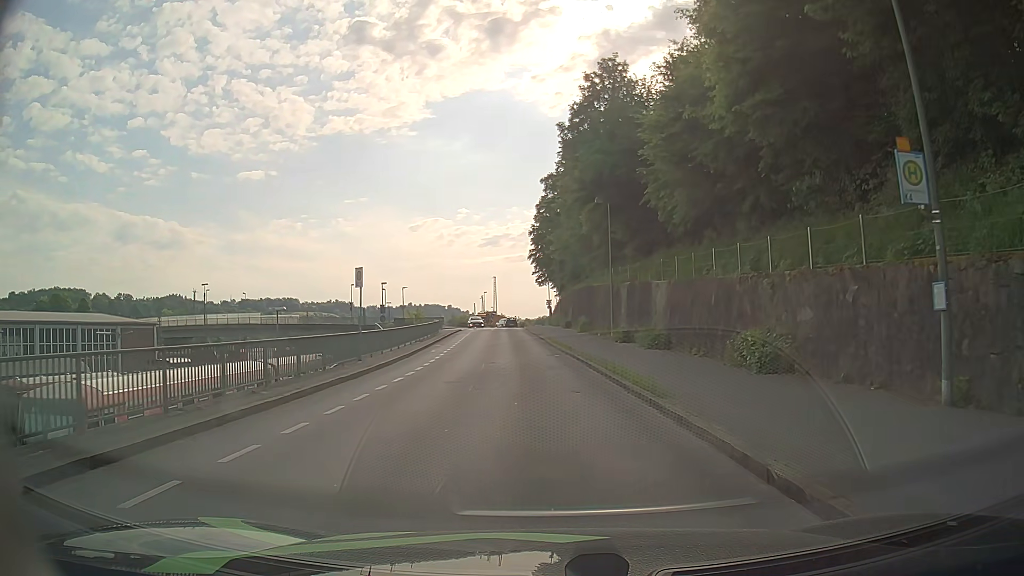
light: Day
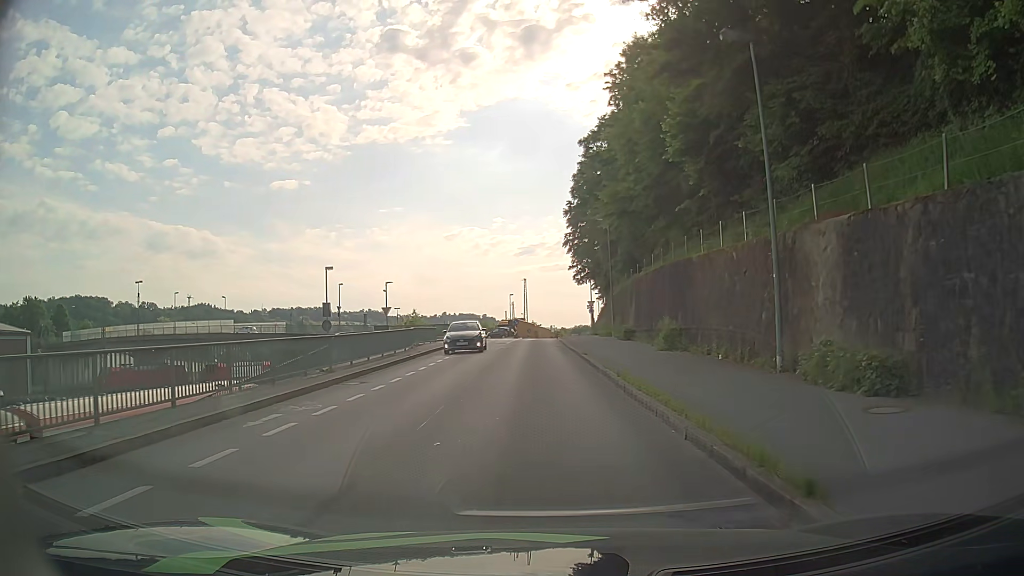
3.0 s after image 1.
(-0.2, +22.8) m; -2°
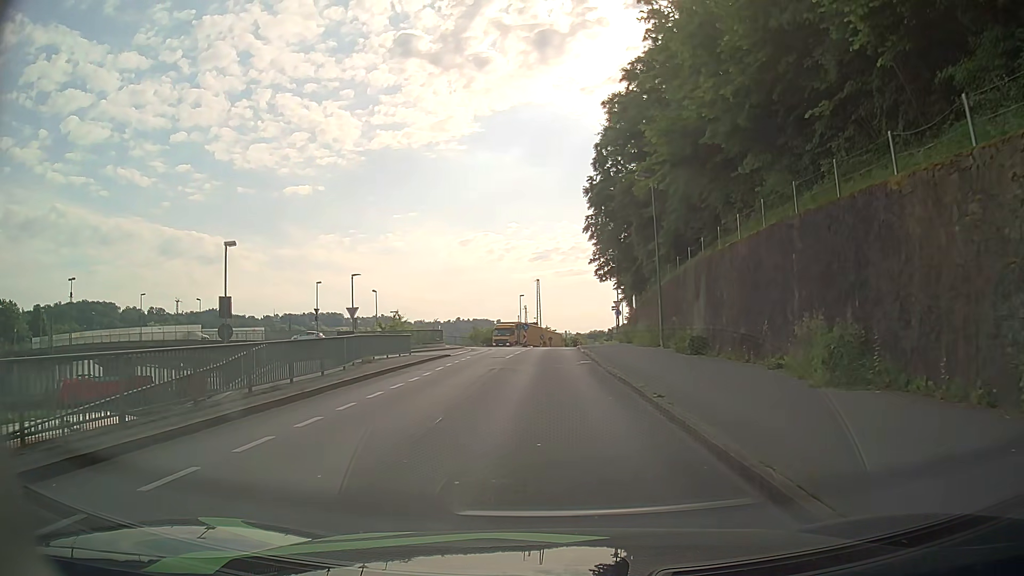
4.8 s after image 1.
(-0.2, +13.4) m; -2°
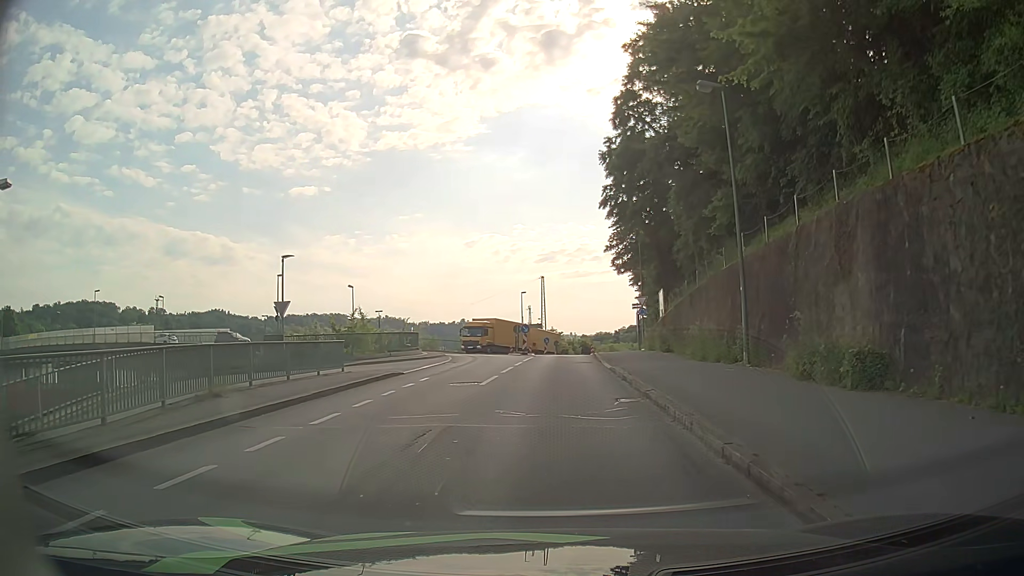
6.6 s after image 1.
(0.0, +12.1) m; 0°
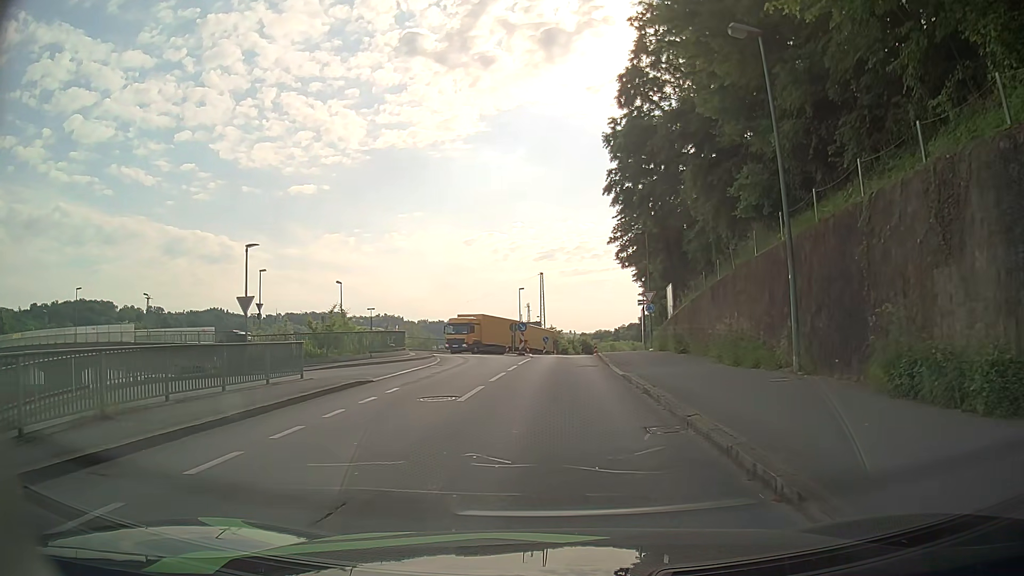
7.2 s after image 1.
(0.0, +3.7) m; 0°
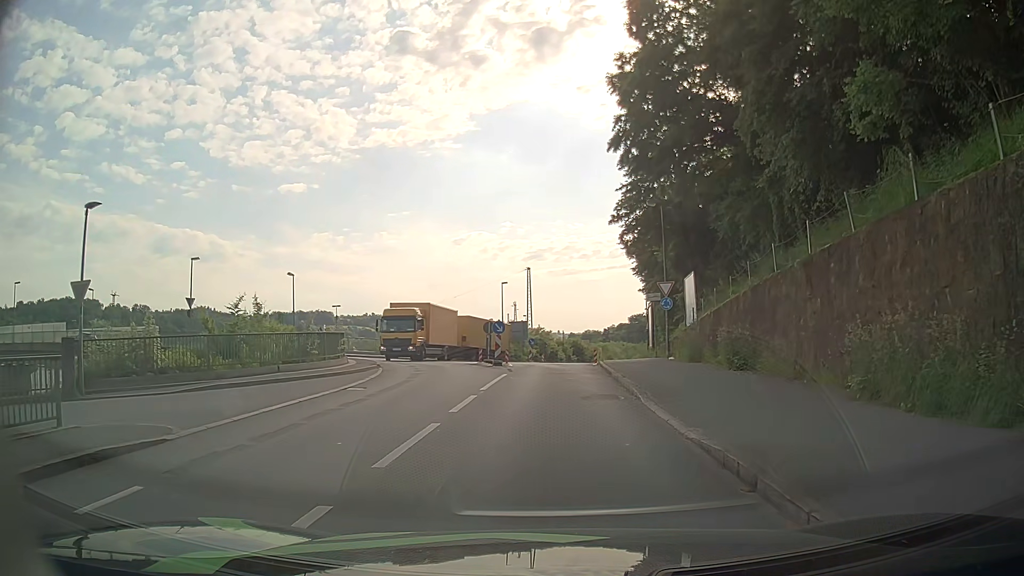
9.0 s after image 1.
(+0.1, +9.9) m; +1°
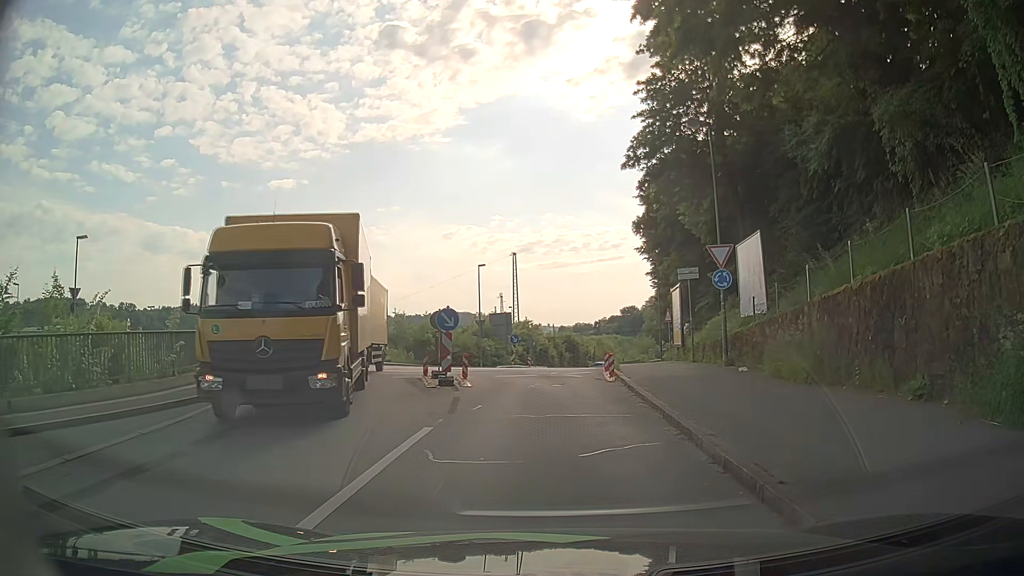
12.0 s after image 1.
(+0.1, +12.4) m; +2°
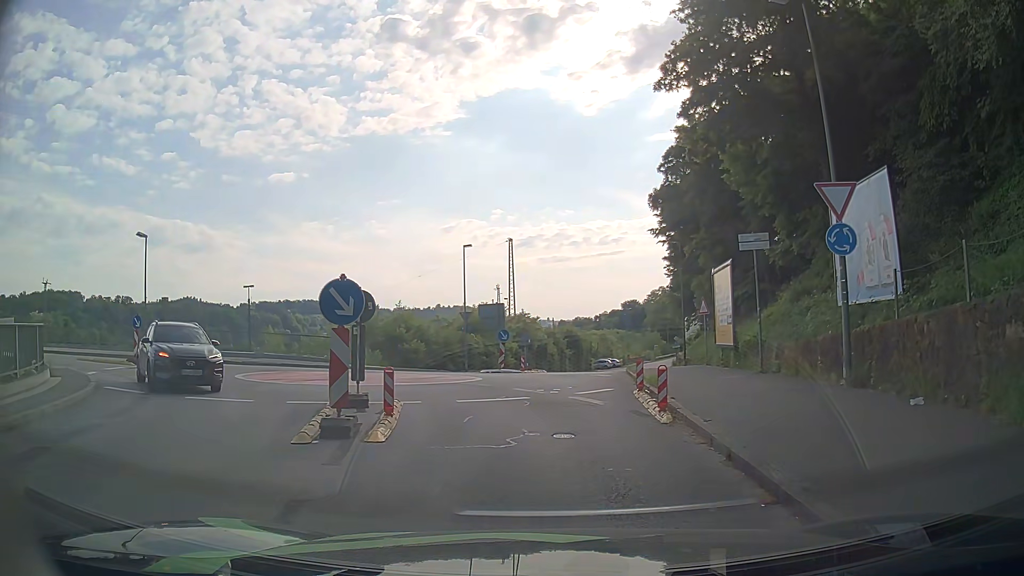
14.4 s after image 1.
(-0.1, +8.8) m; -1°
